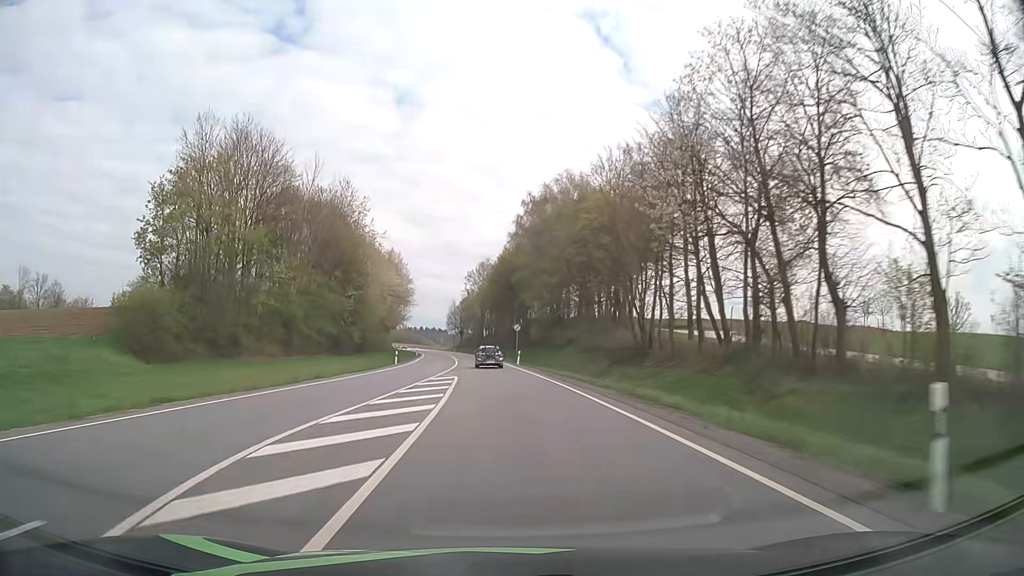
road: primary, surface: asphalt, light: Day
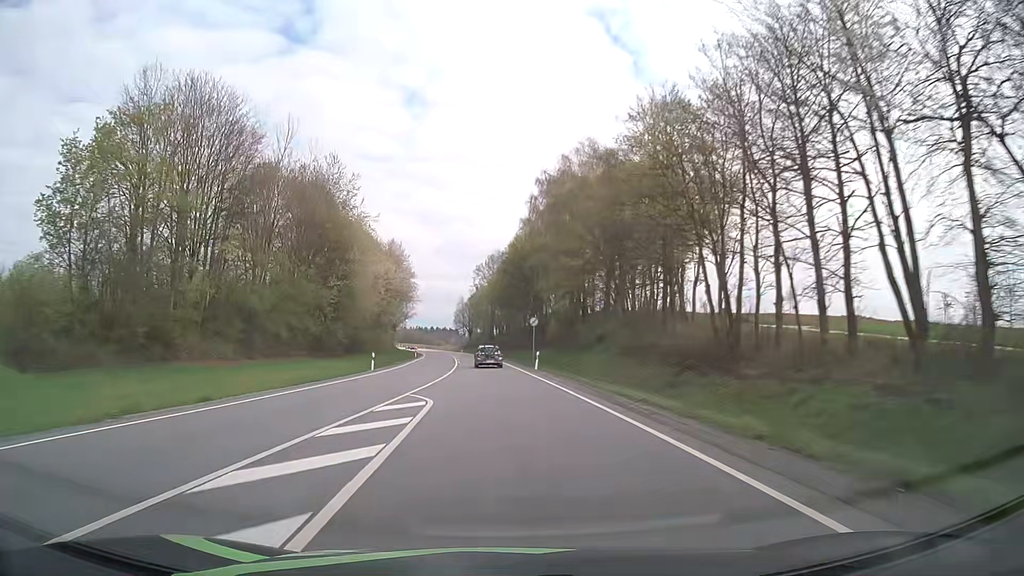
(-0.1, +14.0) m; -1°
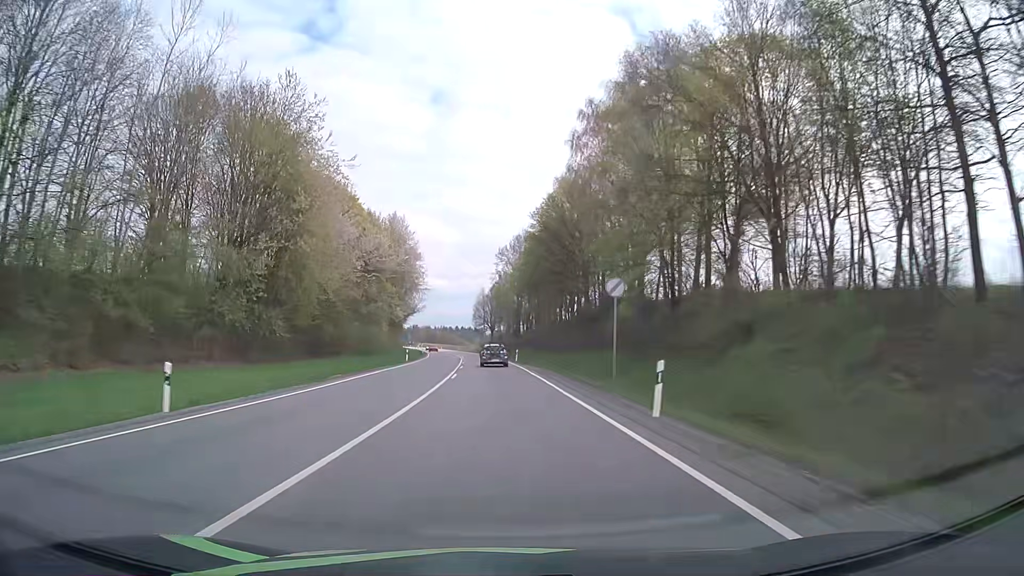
(-0.6, +28.0) m; -2°
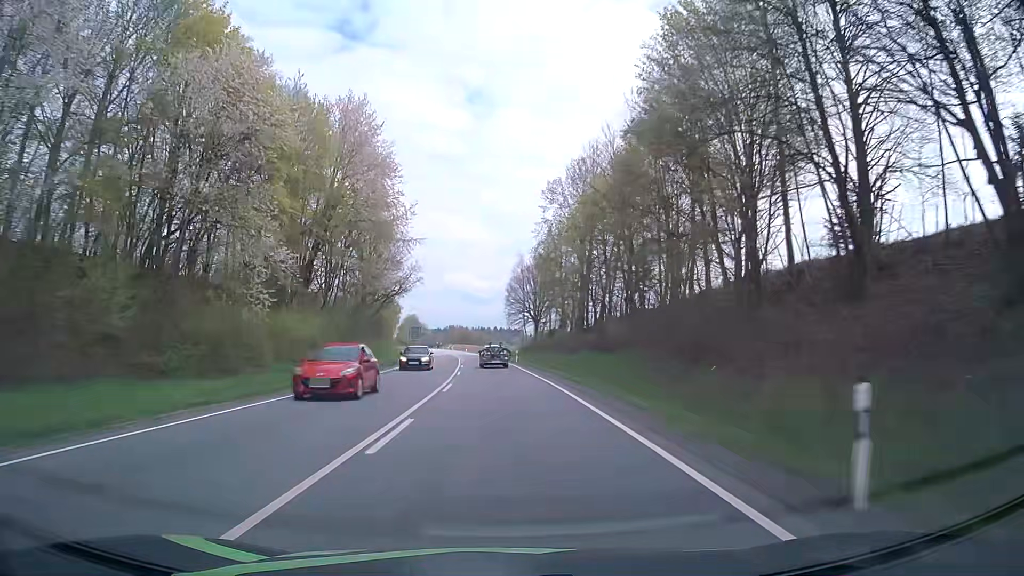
(-1.8, +55.7) m; -4°
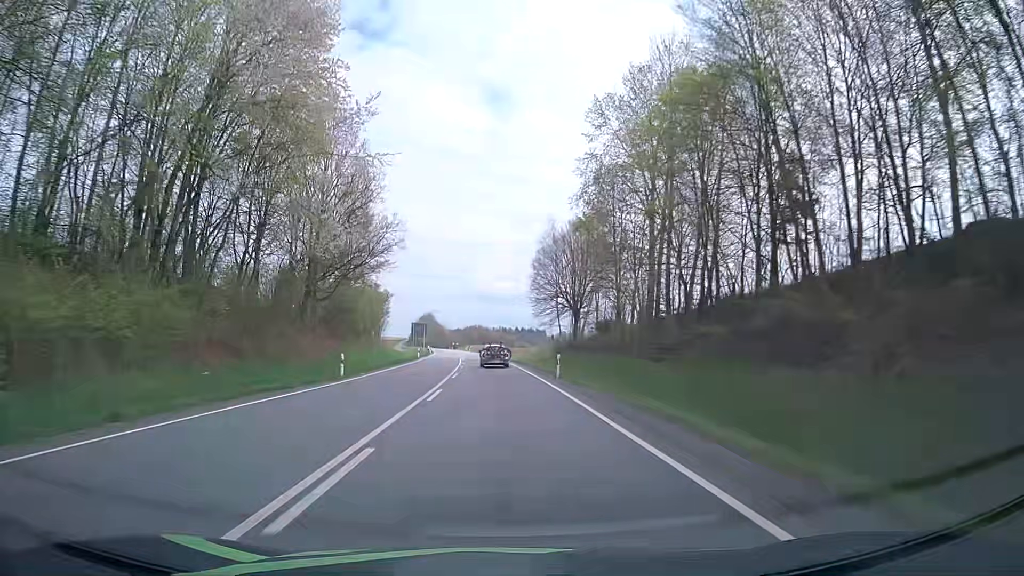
(-0.3, +27.7) m; -2°
